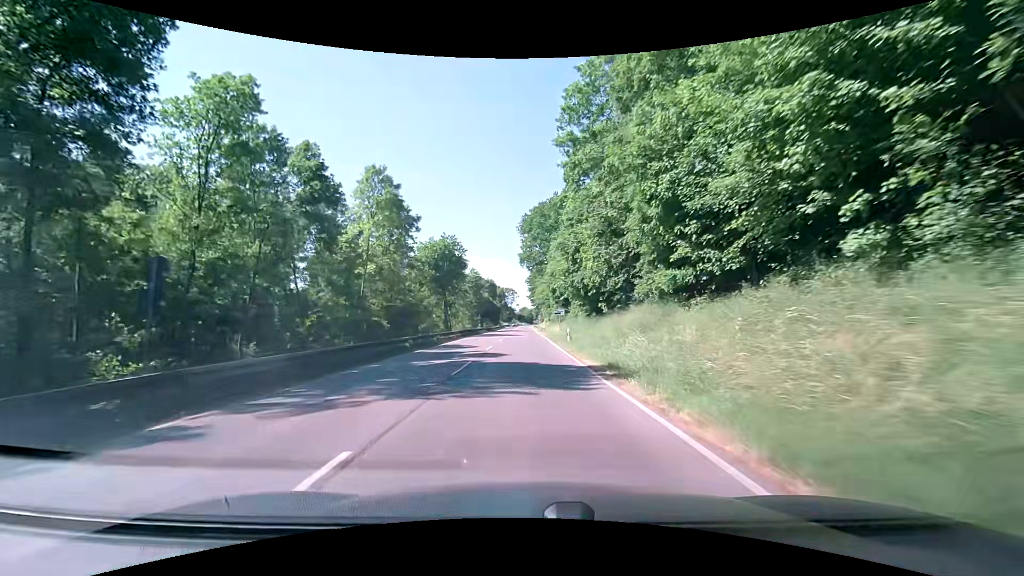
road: secondary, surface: asphalt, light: Day
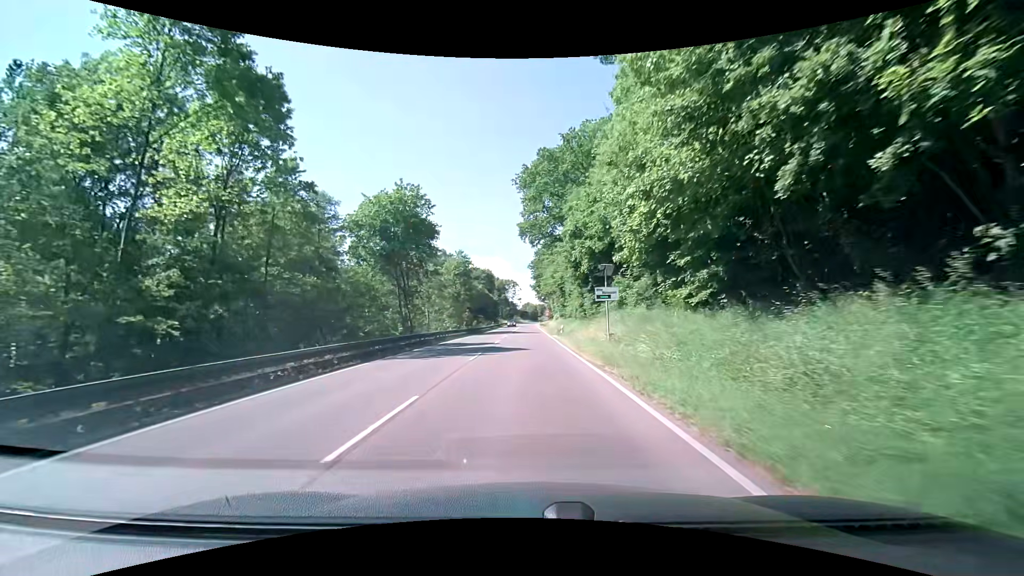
(-0.3, +32.5) m; -1°
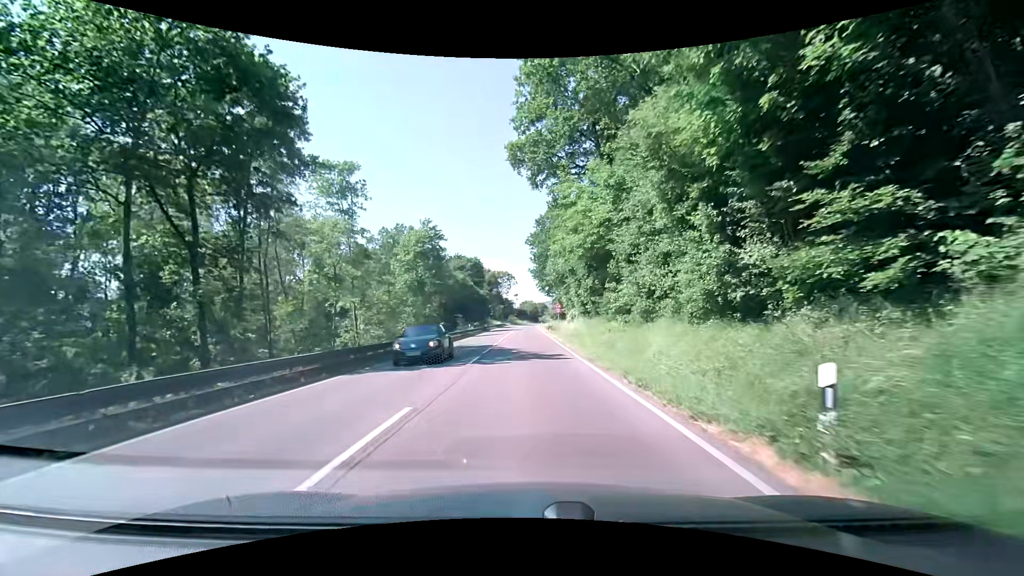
(0.0, +36.7) m; 0°
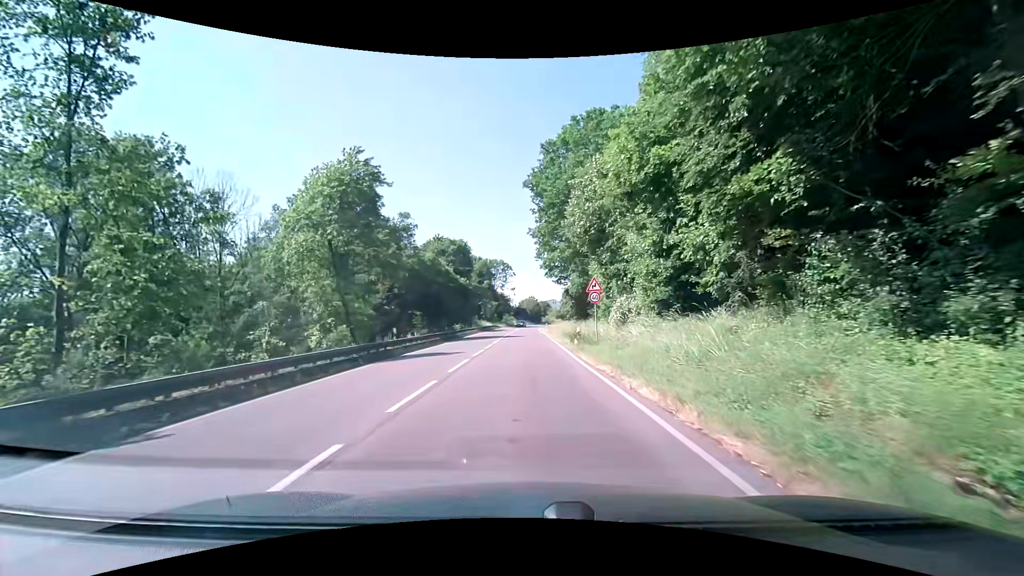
(0.0, +32.4) m; 0°
